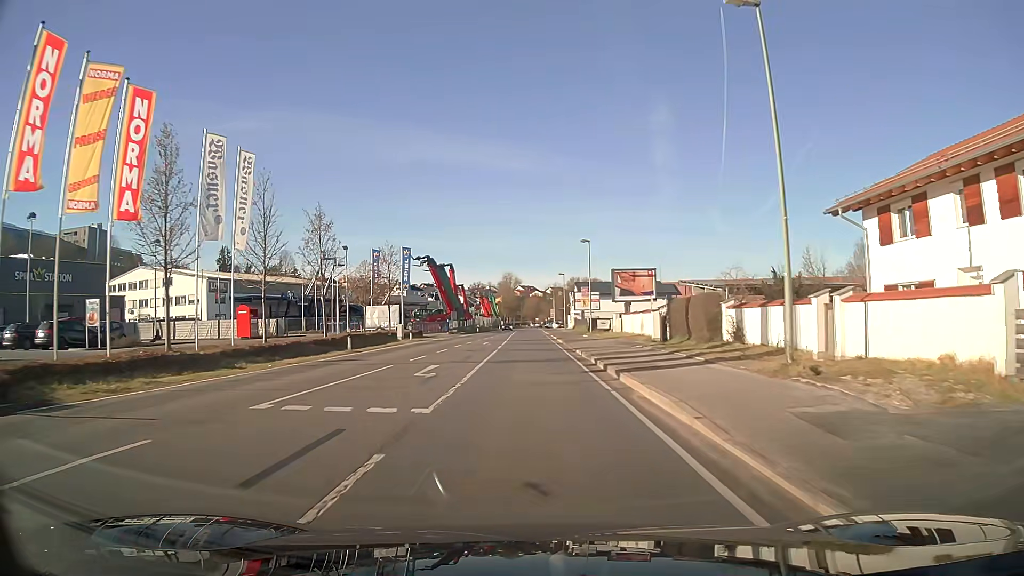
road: primary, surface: asphalt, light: Day
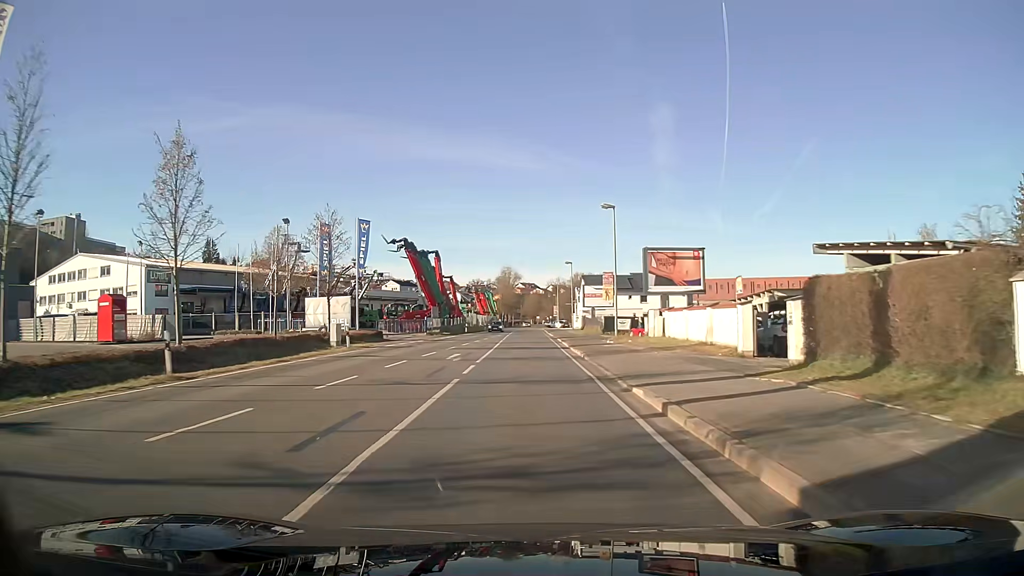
(0.0, +16.7) m; 0°
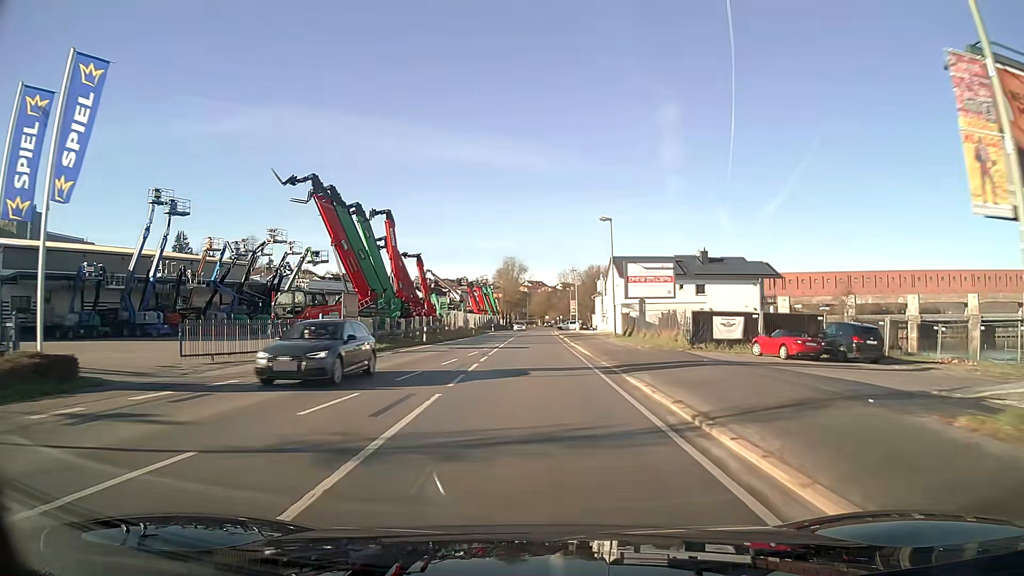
(-0.2, +33.3) m; 0°
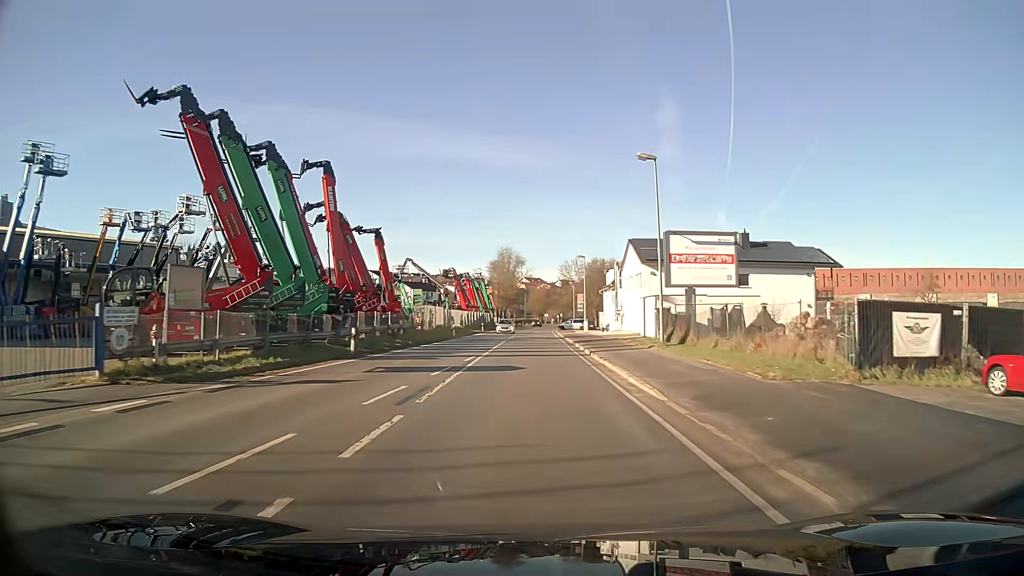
(0.0, +16.7) m; 0°
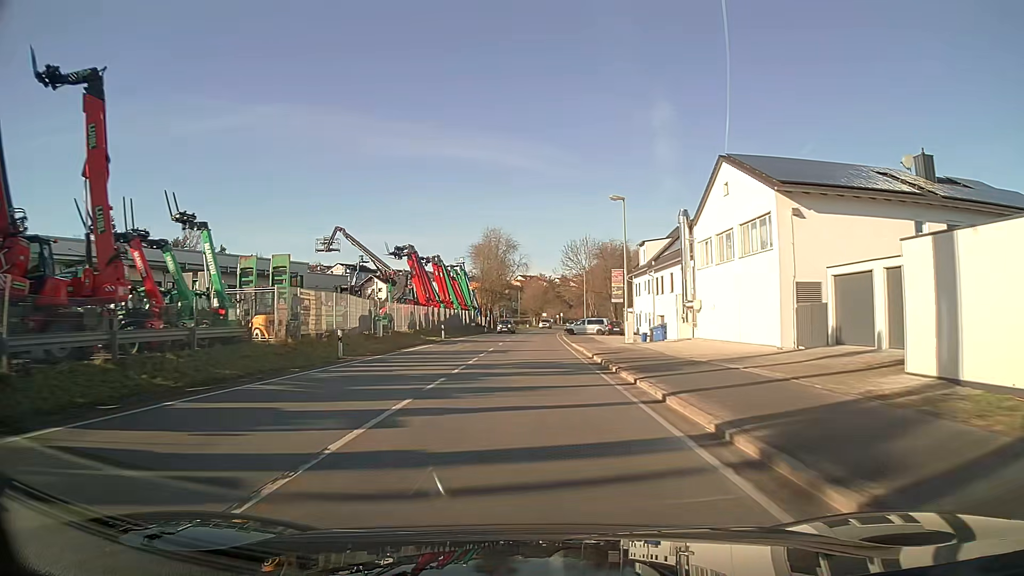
(0.0, +33.8) m; 0°
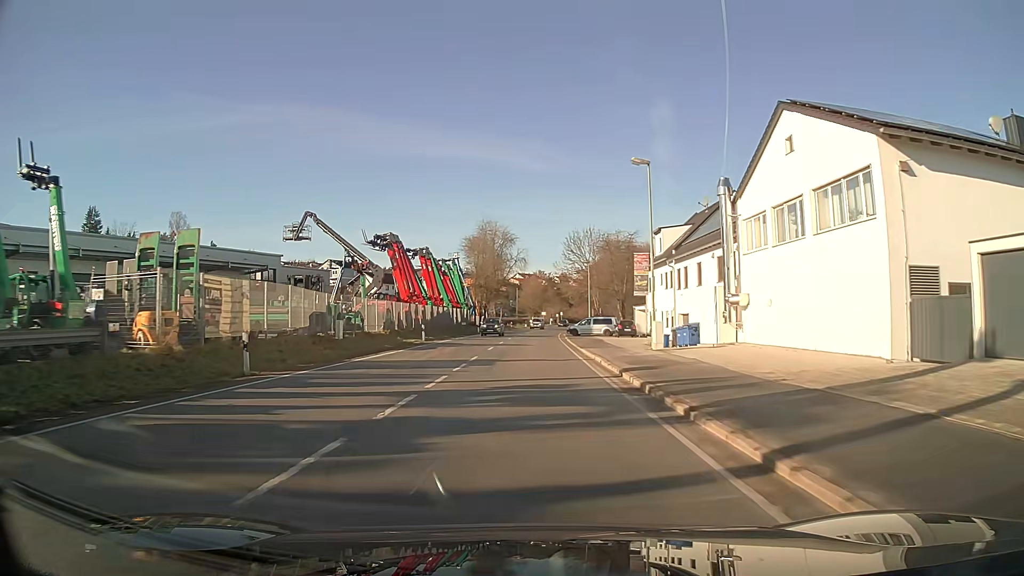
(0.0, +8.5) m; 0°
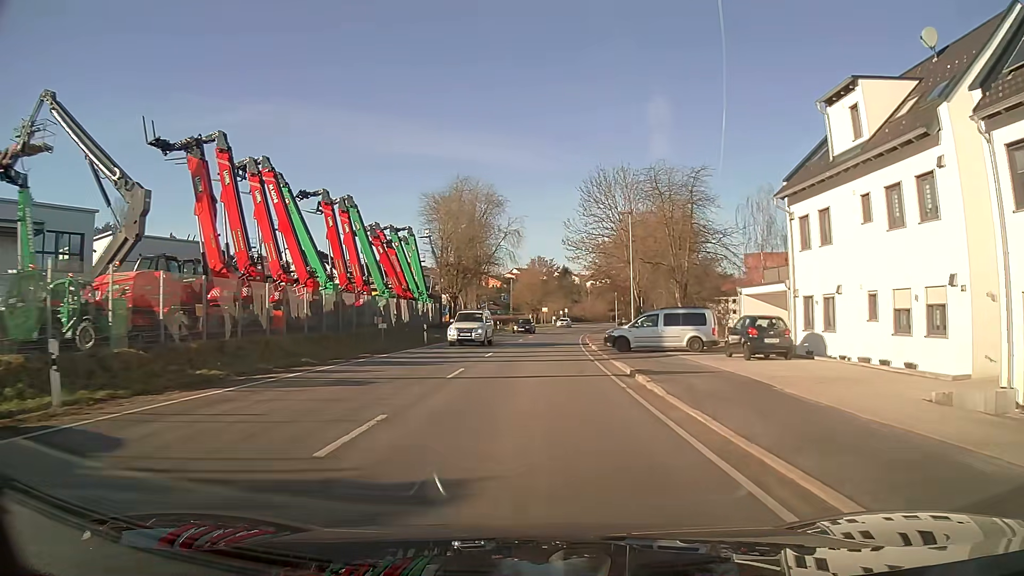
(+0.2, +34.4) m; 0°
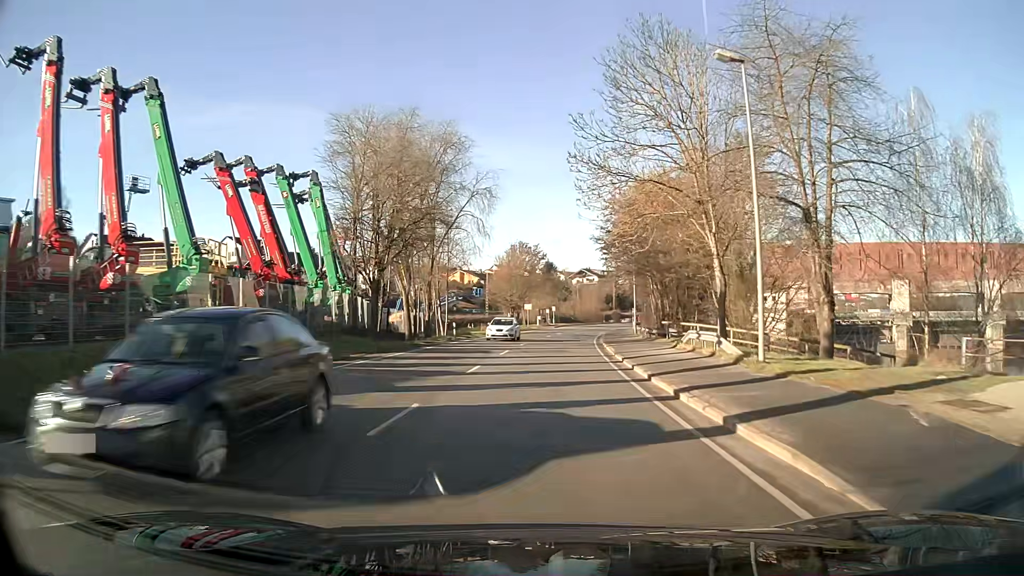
(+0.4, +25.9) m; +2°
(0, +10) (0, +20) (+1, +30) (+2, +40) (+3, +50) (+4, +60) (+5, +70) (+7, +80) (+9, +89) (+11, +99) m
